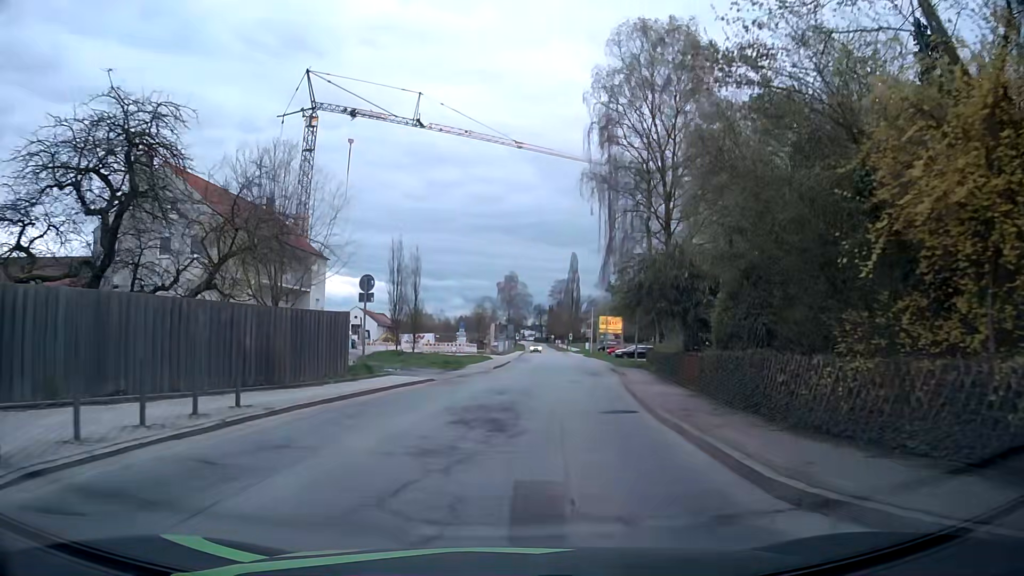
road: secondary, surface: asphalt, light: Day
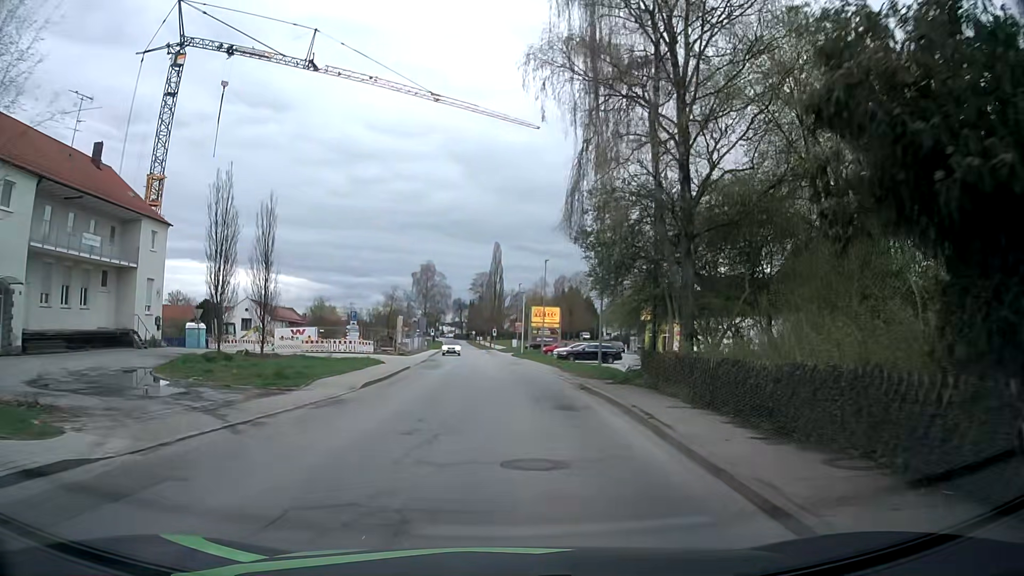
(+1.1, +17.3) m; +7°
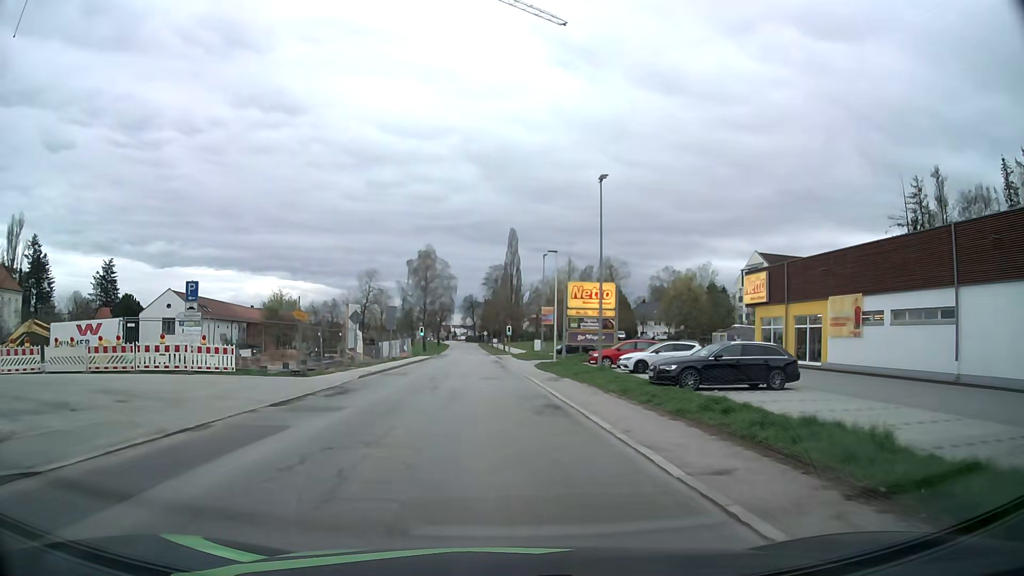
(+0.5, +30.2) m; -1°
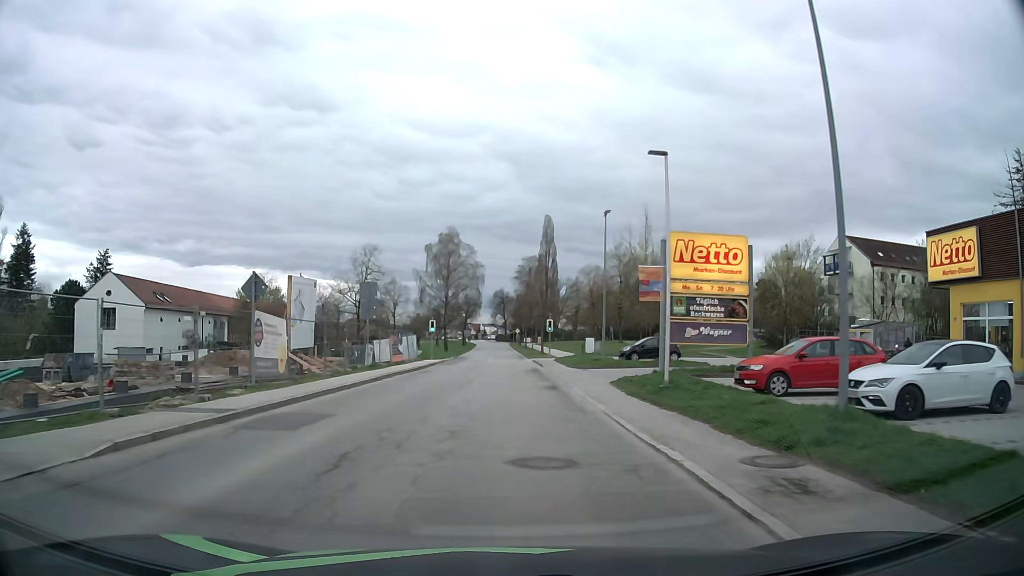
(-0.5, +19.1) m; -2°
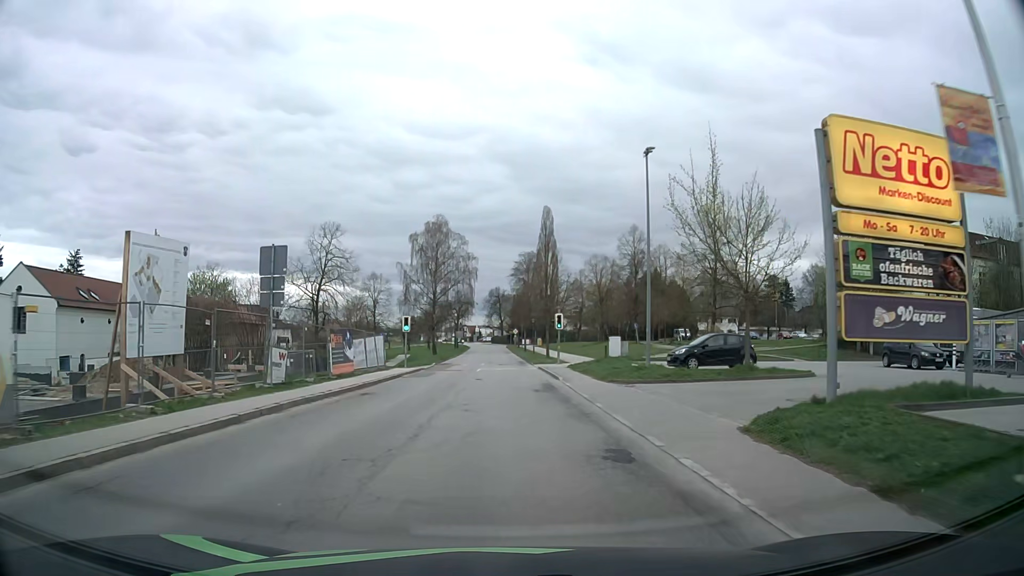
(0.0, +12.9) m; 0°
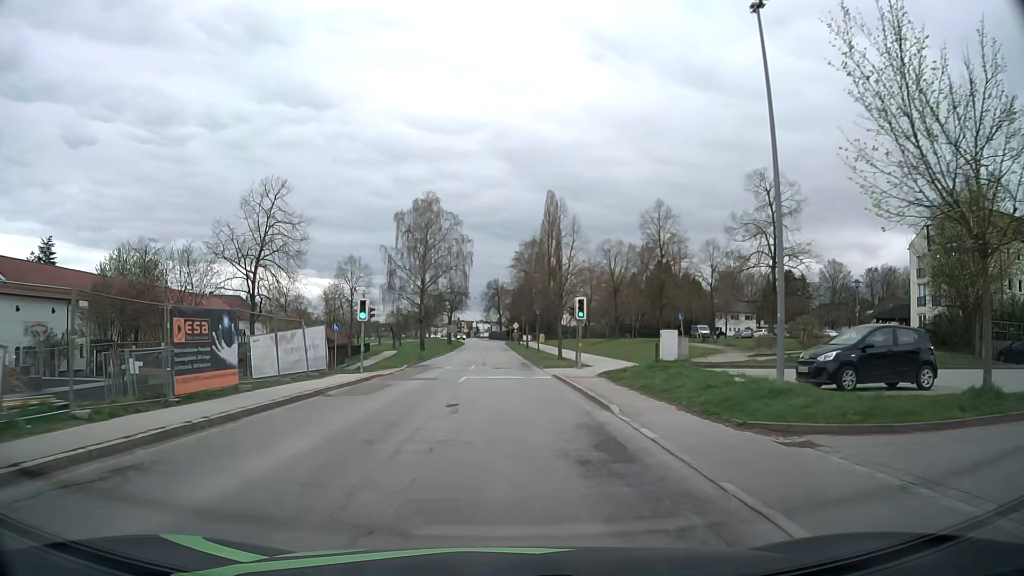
(0.0, +12.8) m; 0°
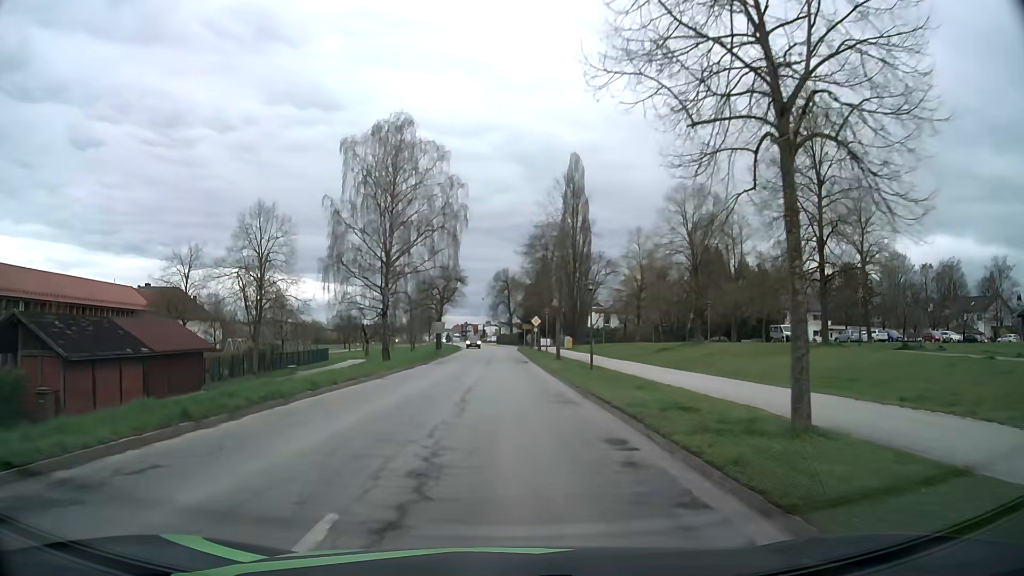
(-0.2, +31.7) m; -1°
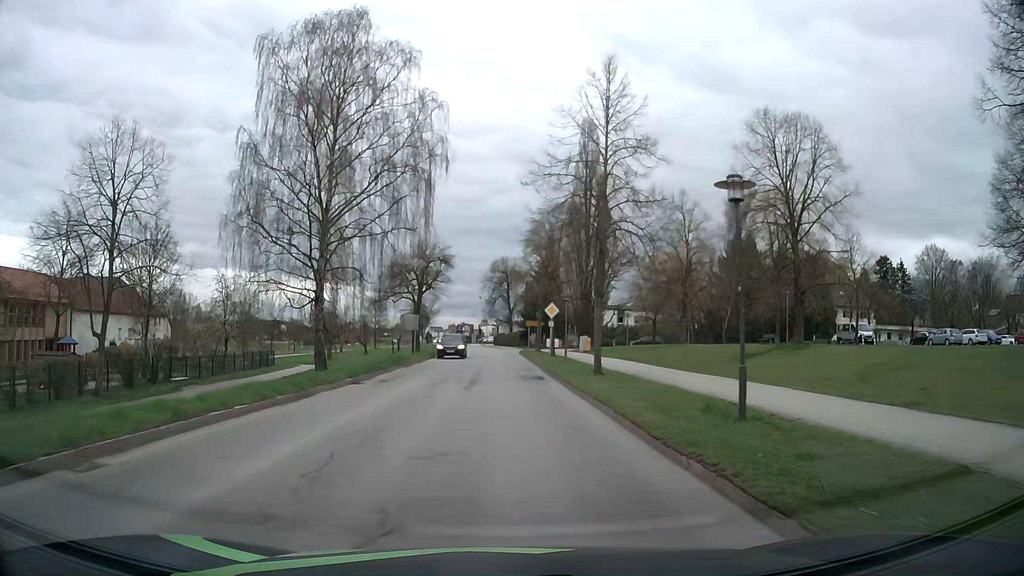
(-0.1, +18.6) m; 0°
(0, +10) (0, +20) (0, +30) (0, +40) (0, +50) (-1, +60) (-1, +70) (-2, +80) (-2, +90) (-4, +100) m
